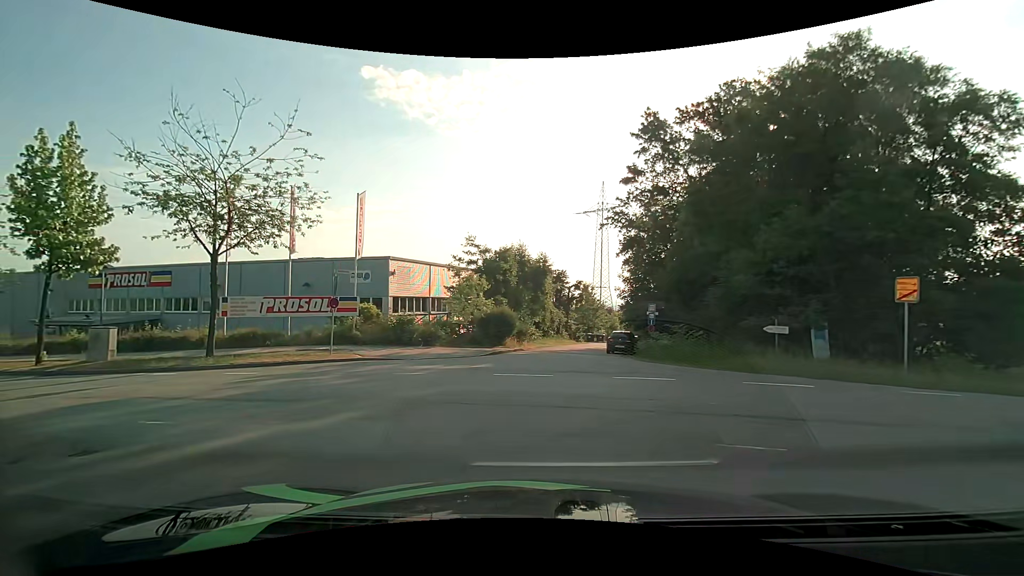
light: Day
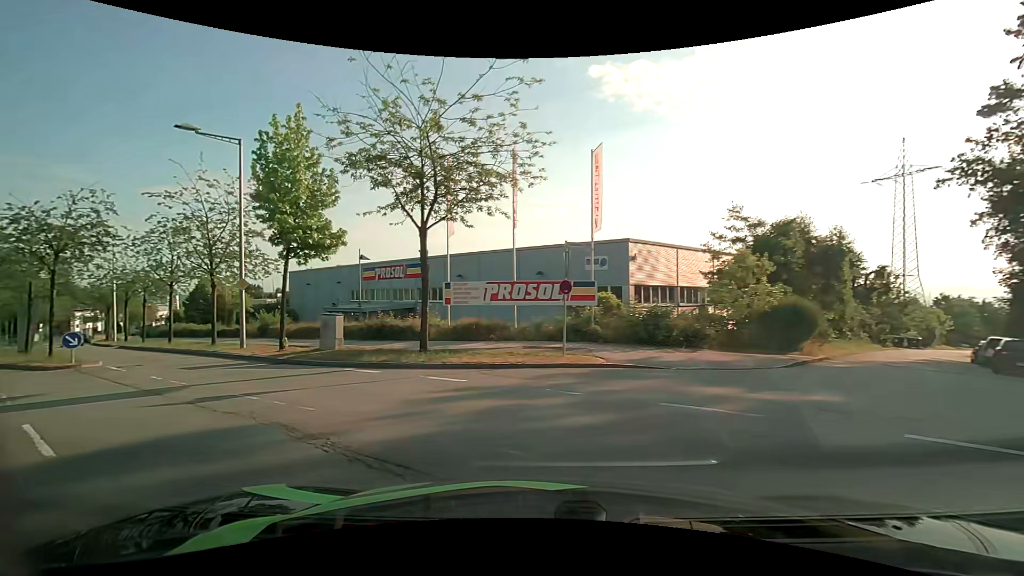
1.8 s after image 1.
(-1.5, +5.9) m; -28°
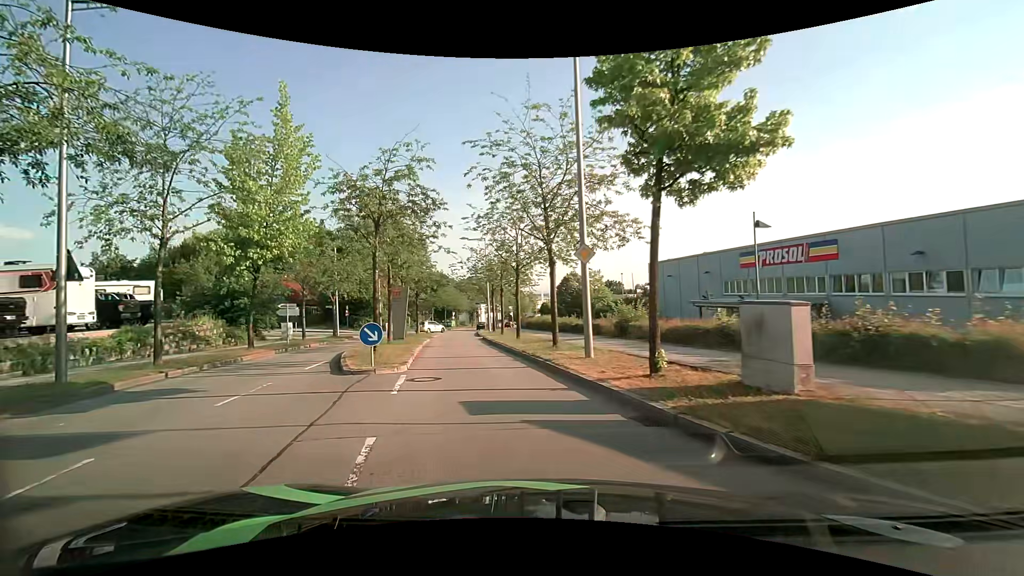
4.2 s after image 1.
(-4.1, +10.3) m; -39°
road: residential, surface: asphalt
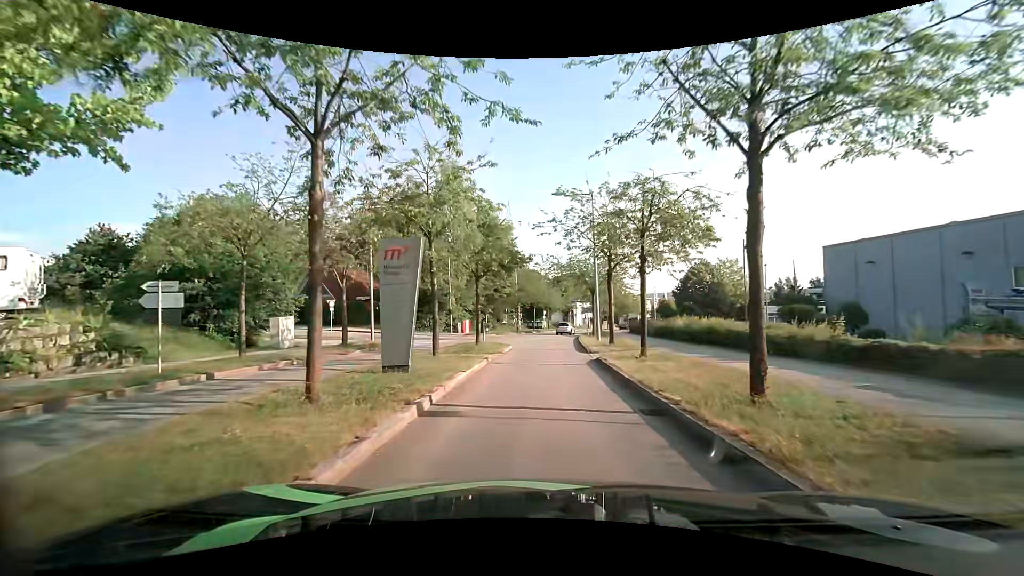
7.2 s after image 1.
(-2.4, +17.4) m; -10°
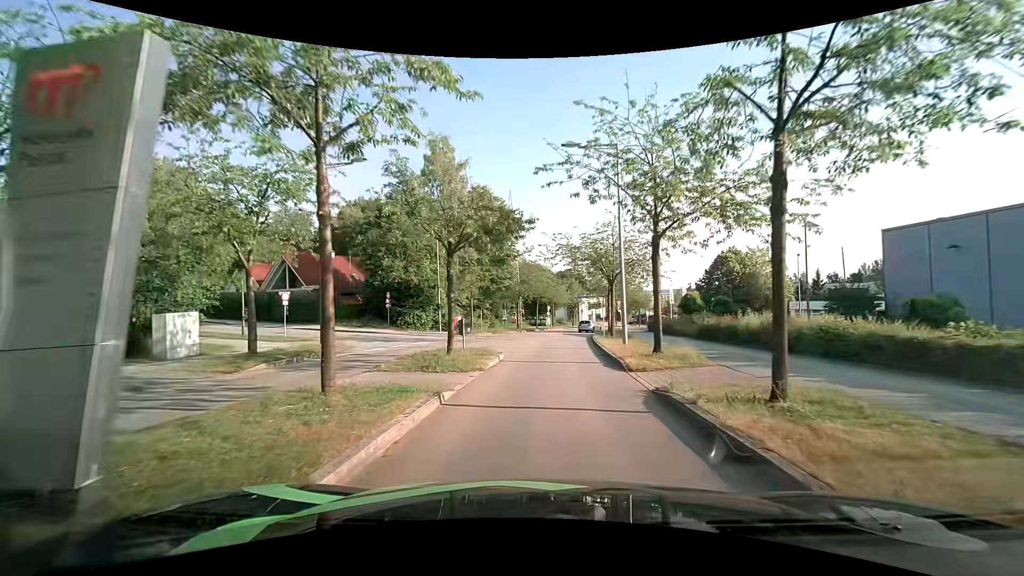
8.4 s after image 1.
(-0.1, +8.2) m; 0°
